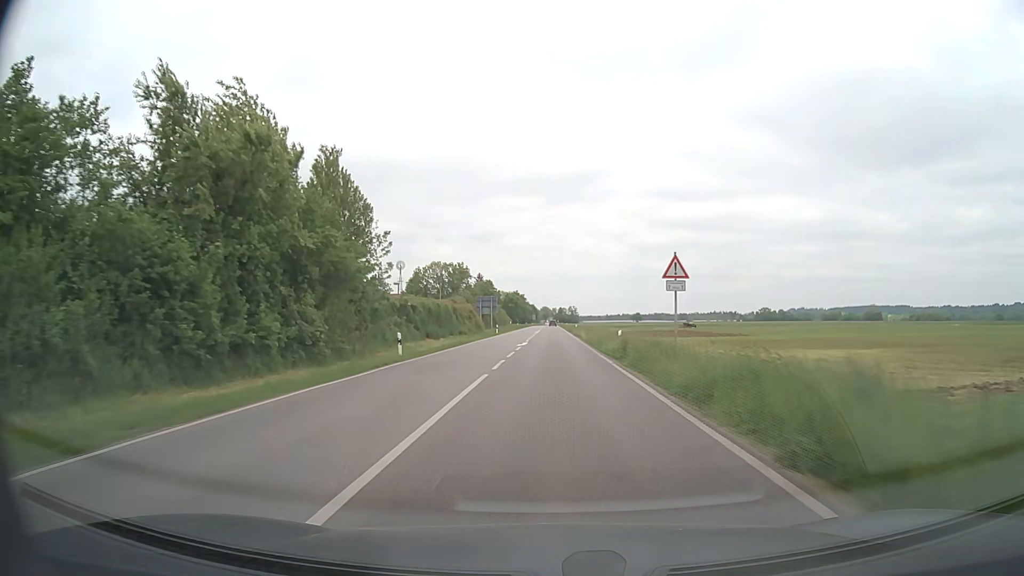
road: secondary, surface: asphalt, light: Day
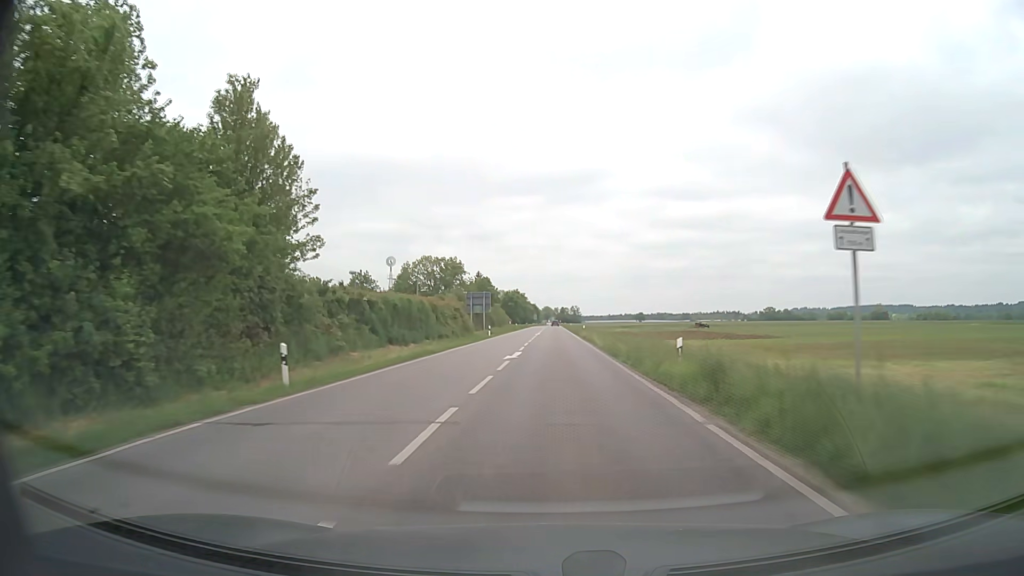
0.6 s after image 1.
(0.0, +12.4) m; 0°
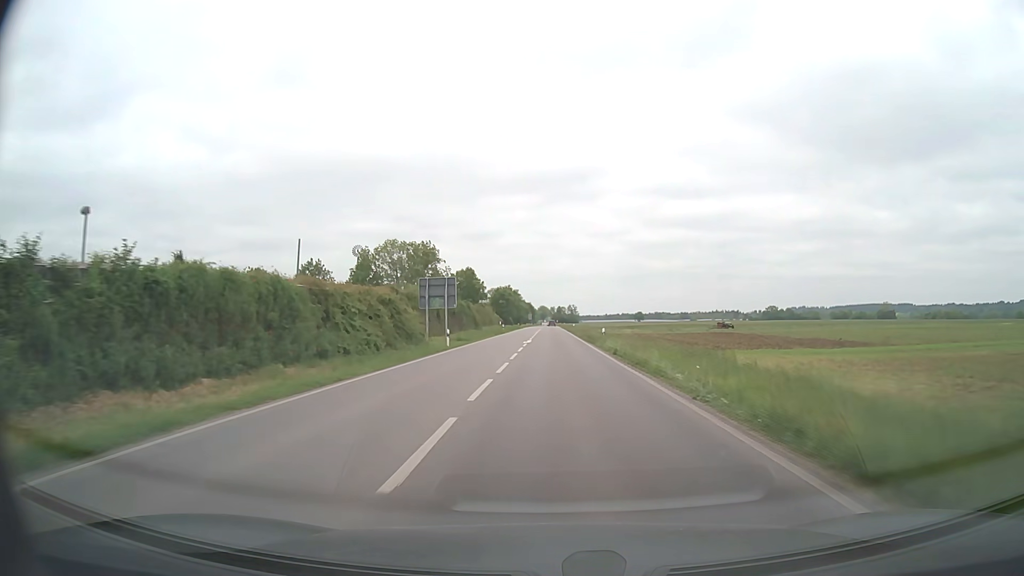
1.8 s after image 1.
(0.0, +25.3) m; 0°
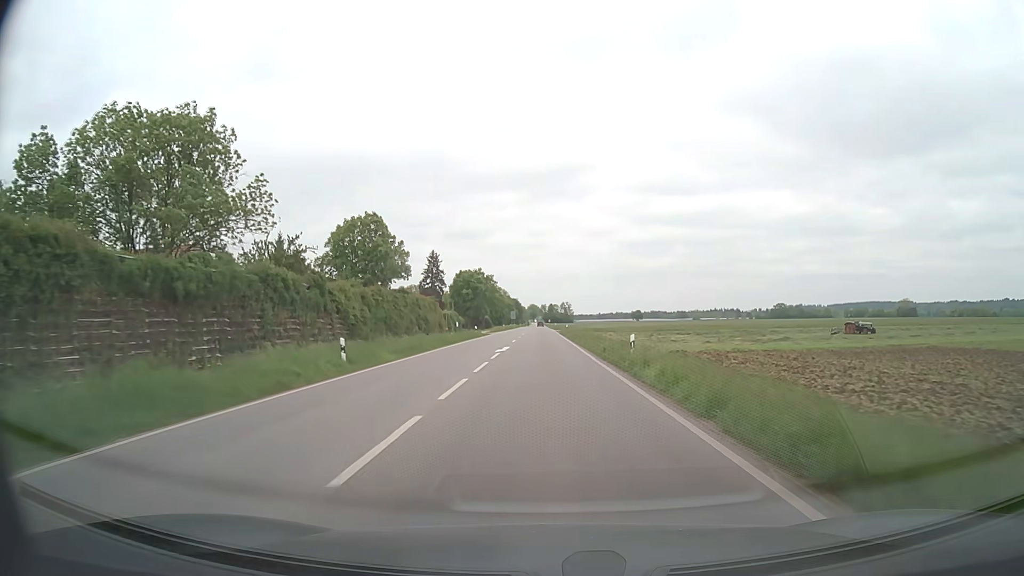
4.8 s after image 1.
(+0.4, +66.4) m; +1°
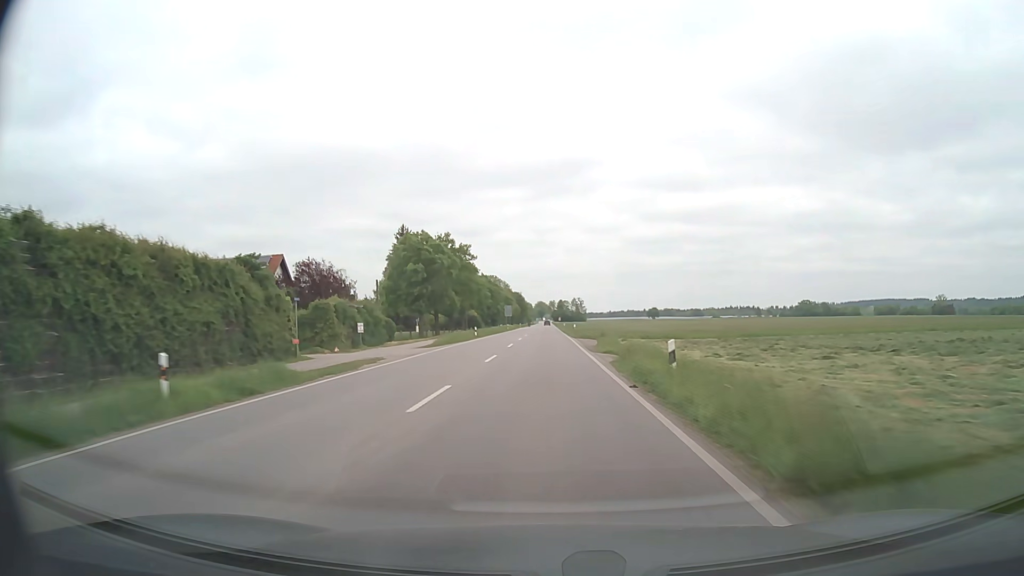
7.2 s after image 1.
(-0.2, +56.1) m; -1°
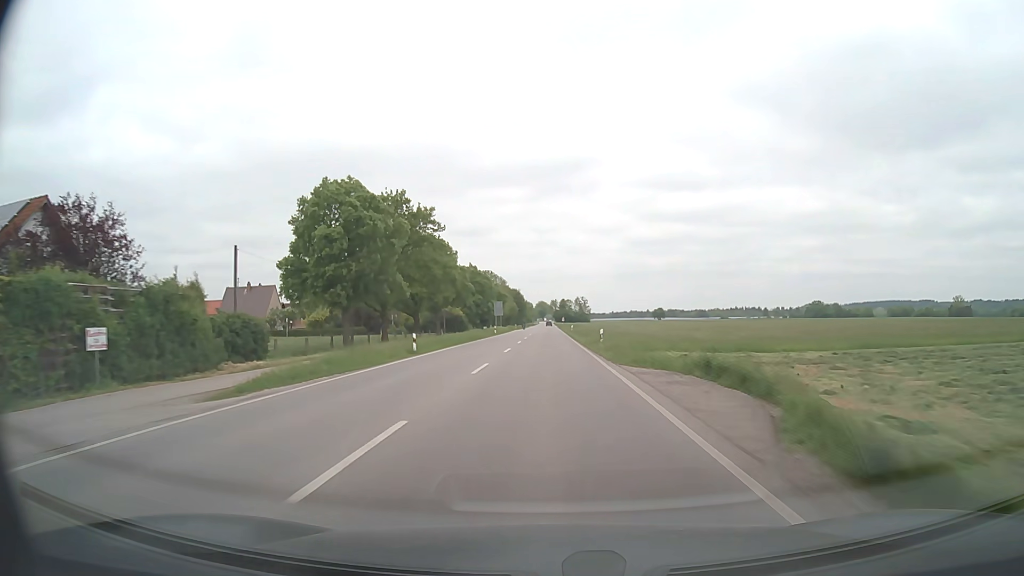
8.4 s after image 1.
(0.0, +29.1) m; 0°
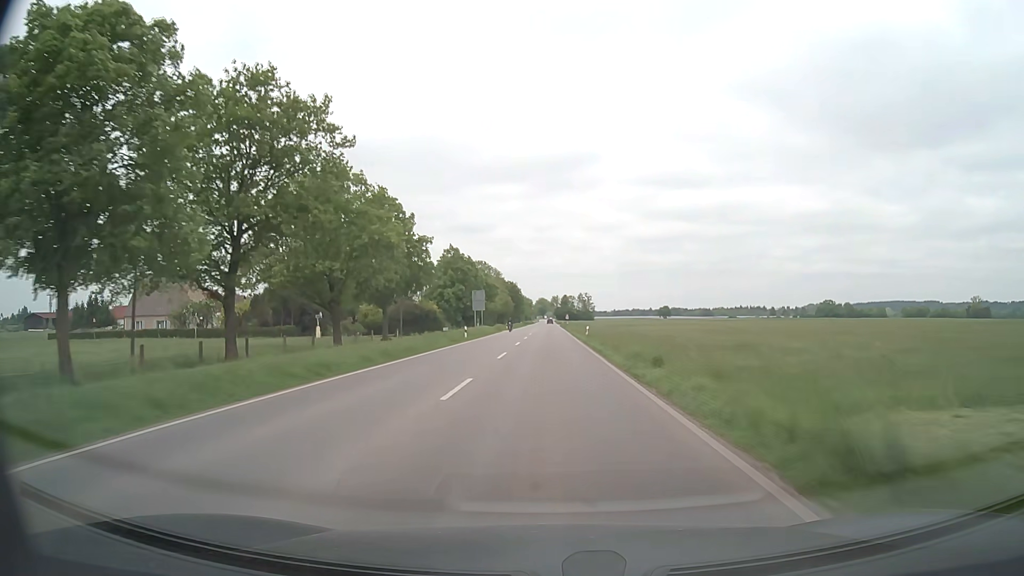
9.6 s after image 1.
(0.0, +29.9) m; 0°
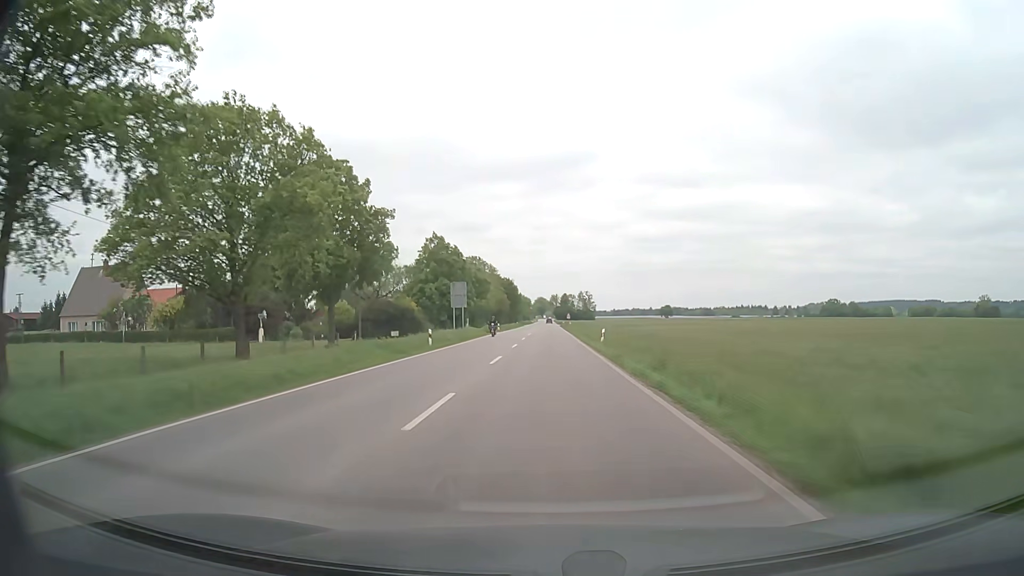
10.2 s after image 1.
(0.0, +15.2) m; 0°
(0, +10) (0, +20) (0, +30) (0, +40) (0, +50) (0, +60) (0, +70) (0, +80) (0, +90) (0, +100) m
